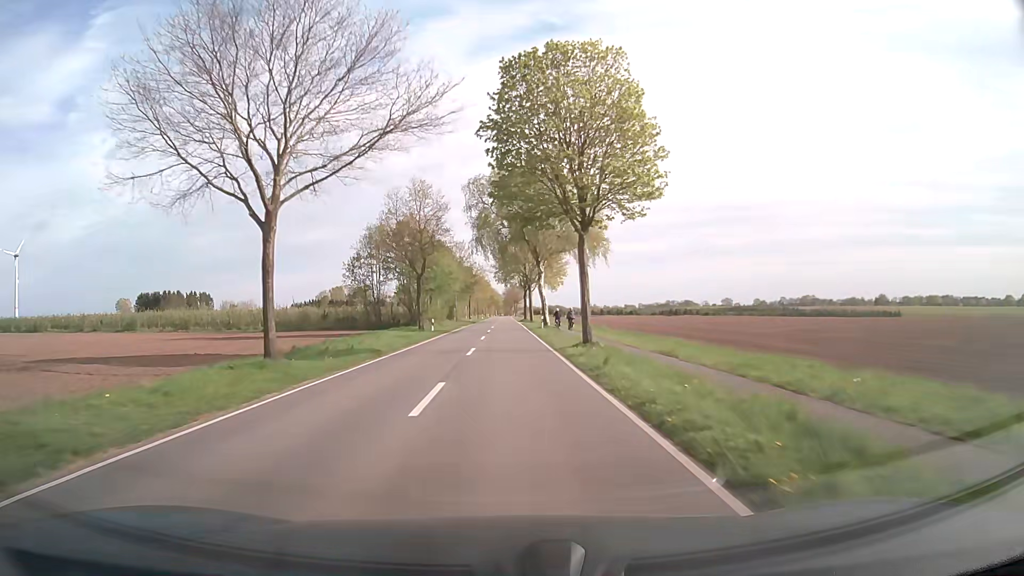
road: secondary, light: Day
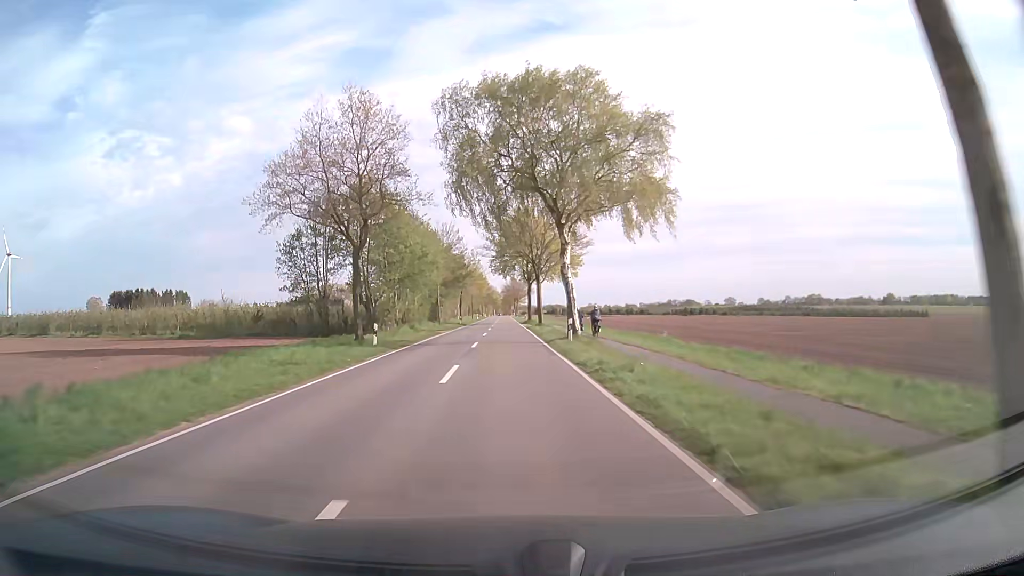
(+0.1, +20.5) m; 0°
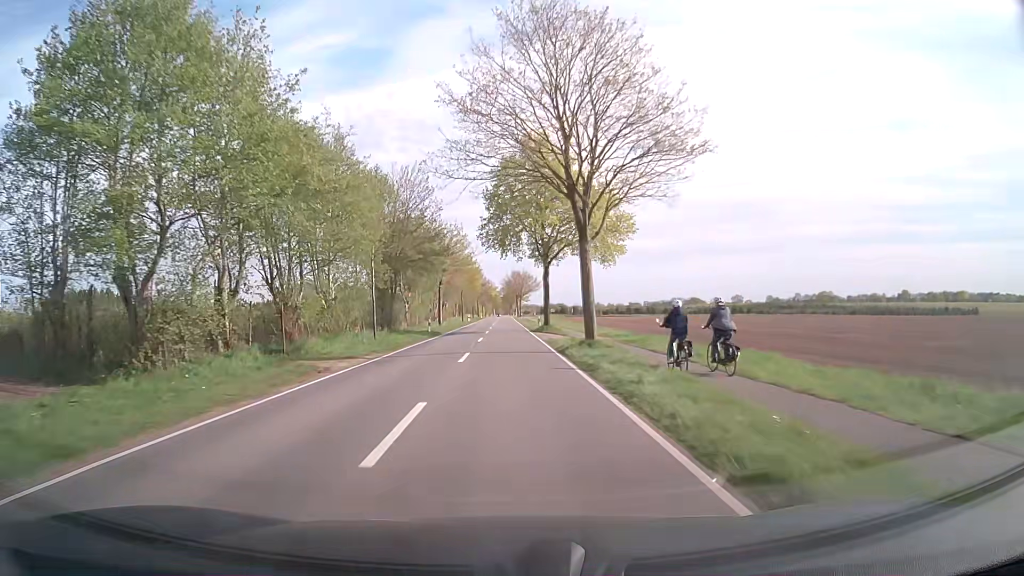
(0.0, +31.3) m; 0°
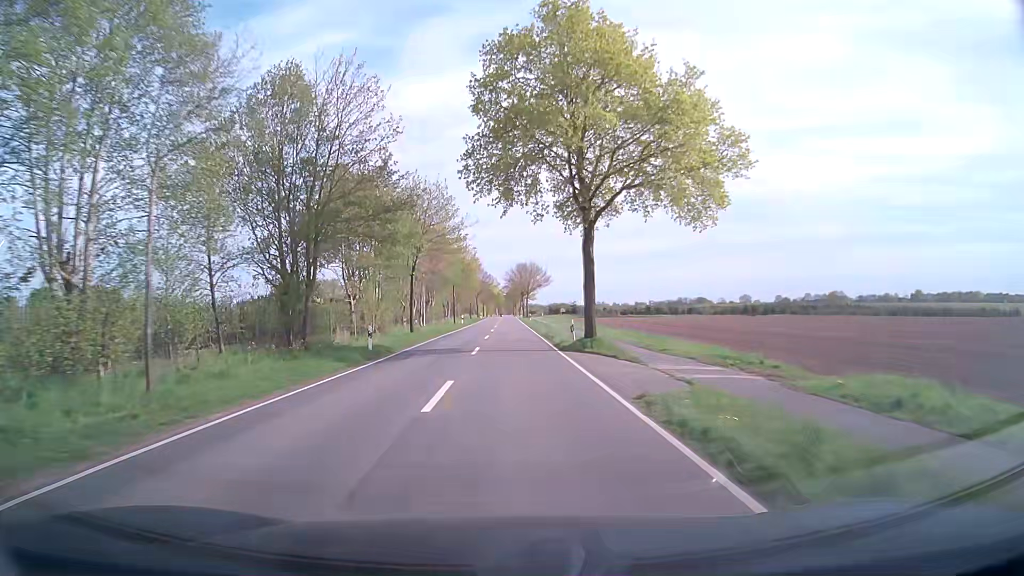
(-0.1, +21.2) m; 0°
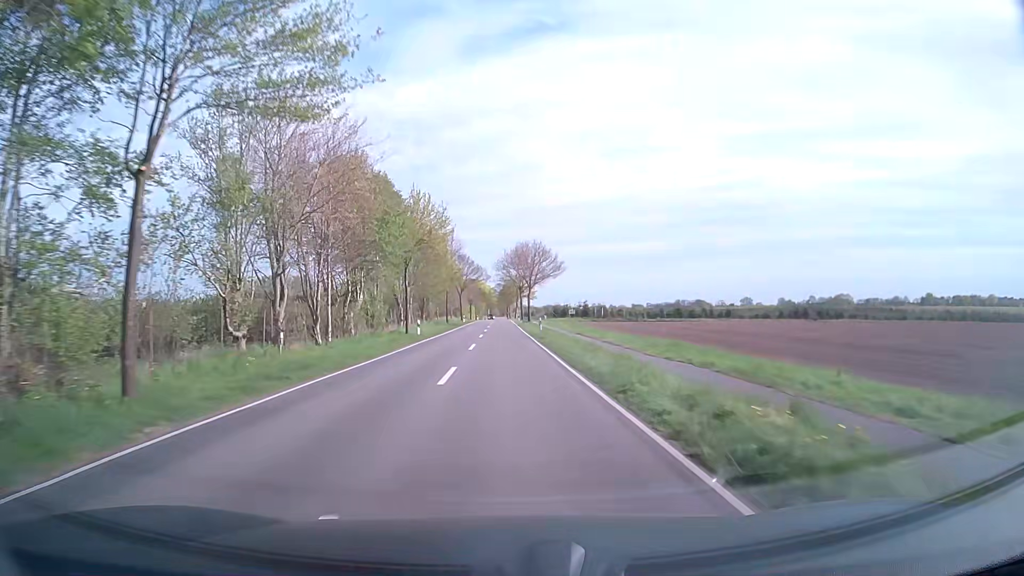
(+0.1, +33.2) m; 0°
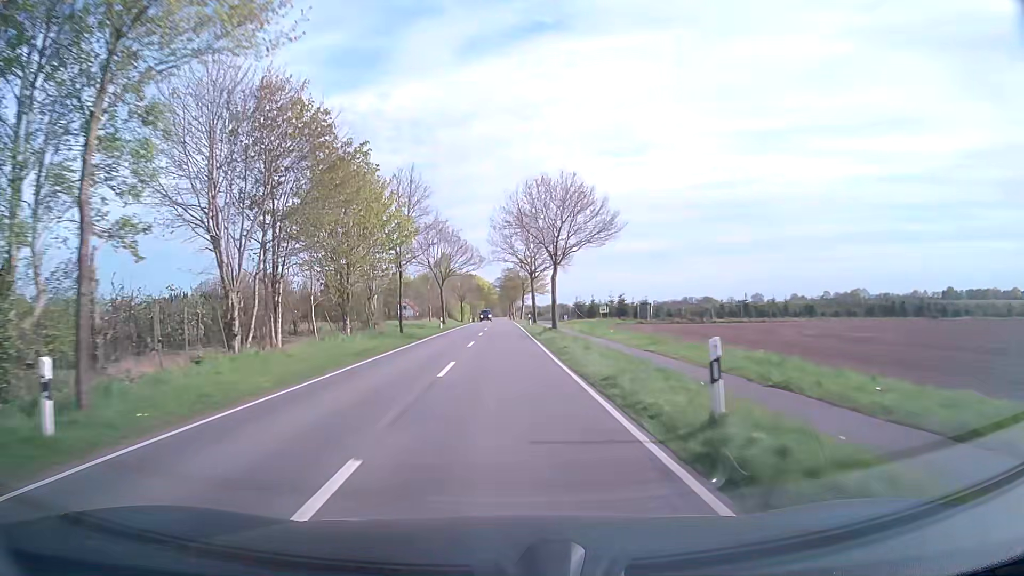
(+0.2, +35.1) m; 0°
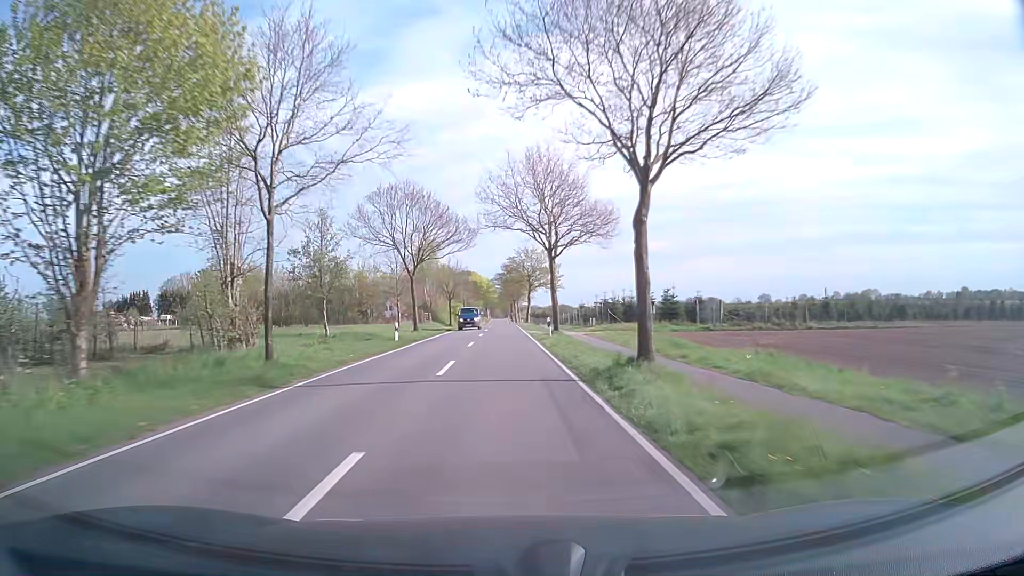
(0.0, +24.0) m; 0°
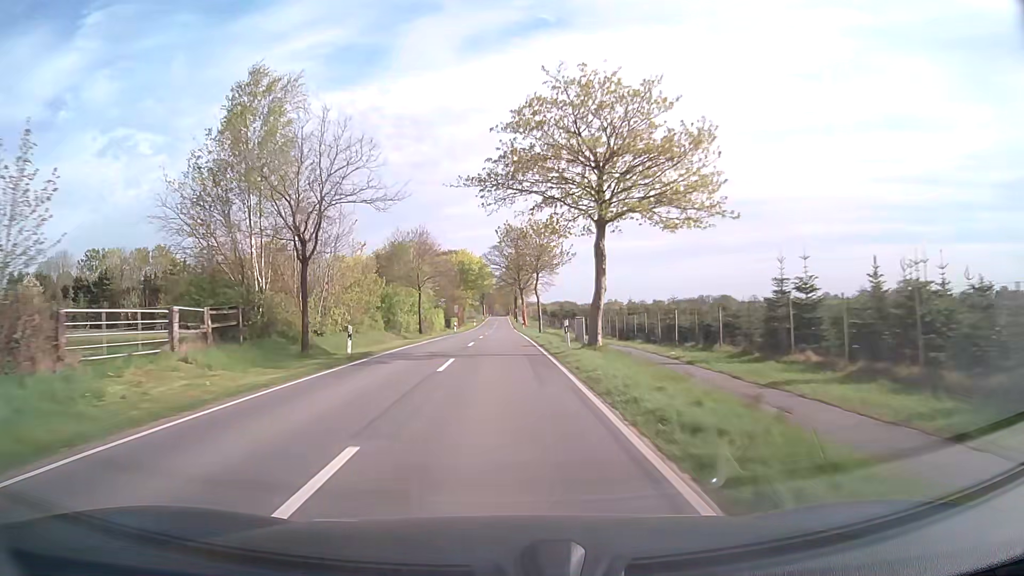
(0.0, +61.0) m; 0°
(0, +10) (0, +20) (0, +30) (0, +40) (0, +50) (0, +60) (0, +70) (0, +80) (0, +90) (0, +100) m
